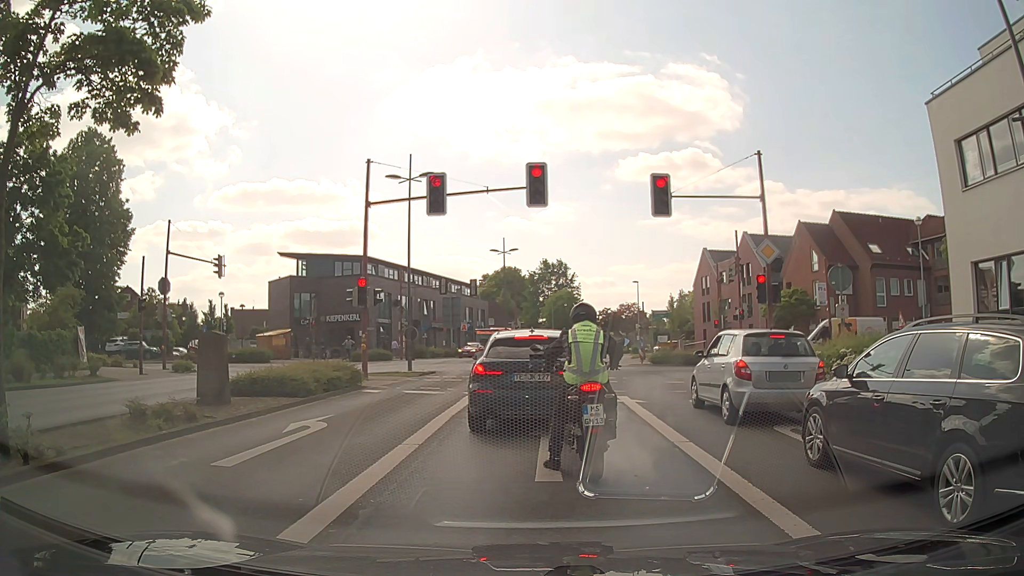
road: secondary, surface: asphalt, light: Day
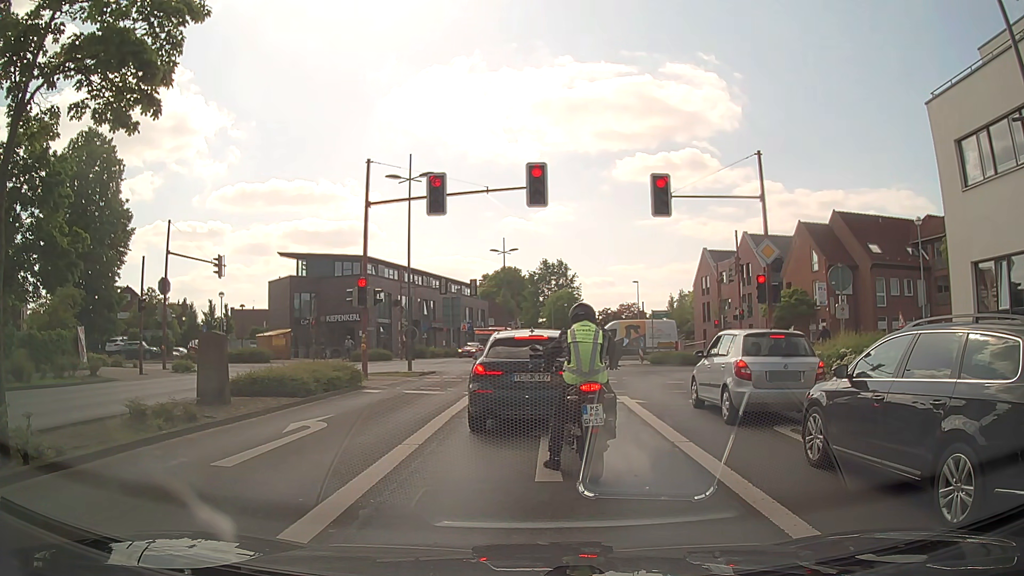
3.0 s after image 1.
(0.0, 0.0) m; 0°
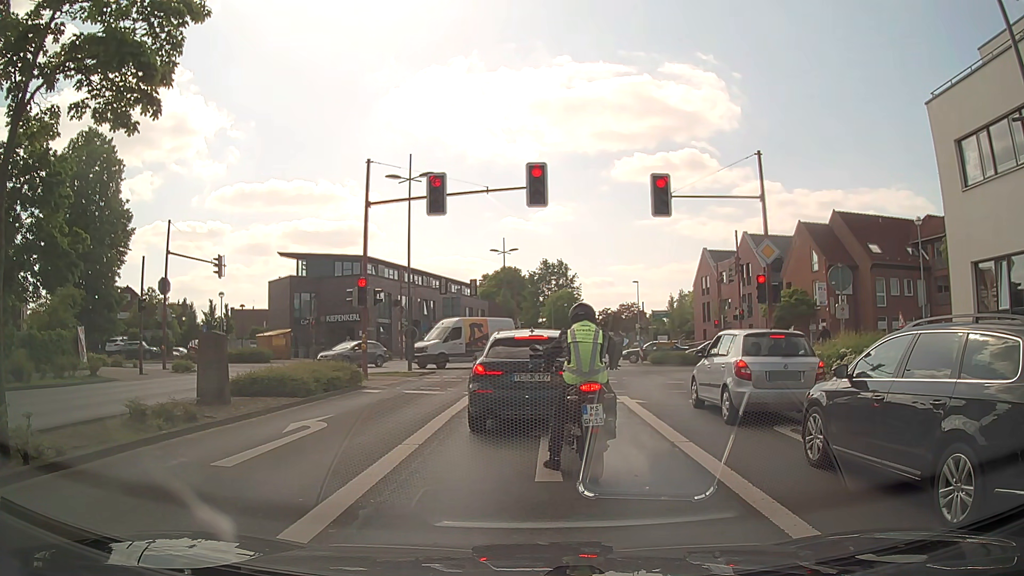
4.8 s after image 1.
(0.0, 0.0) m; 0°
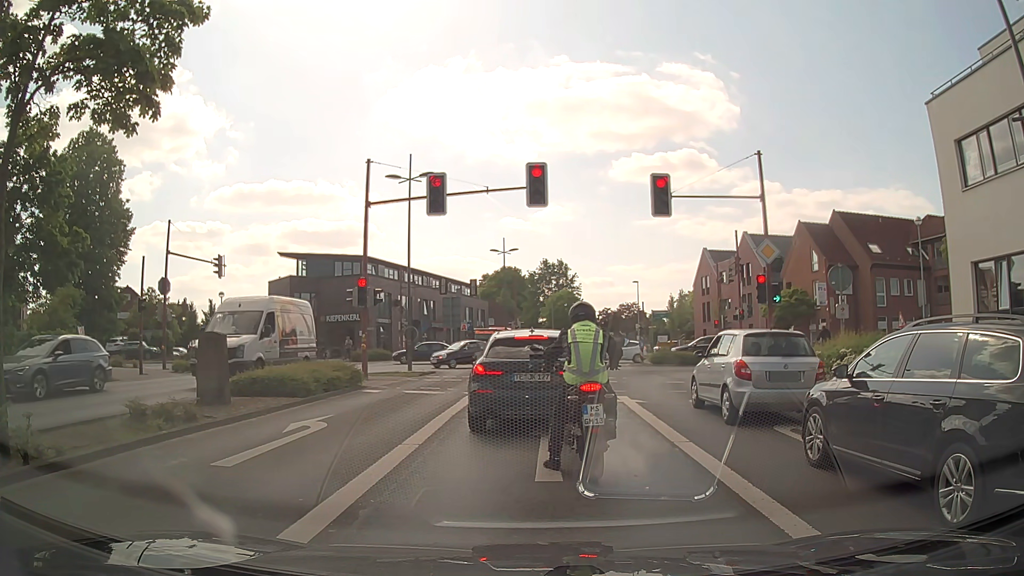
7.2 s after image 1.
(0.0, 0.0) m; 0°
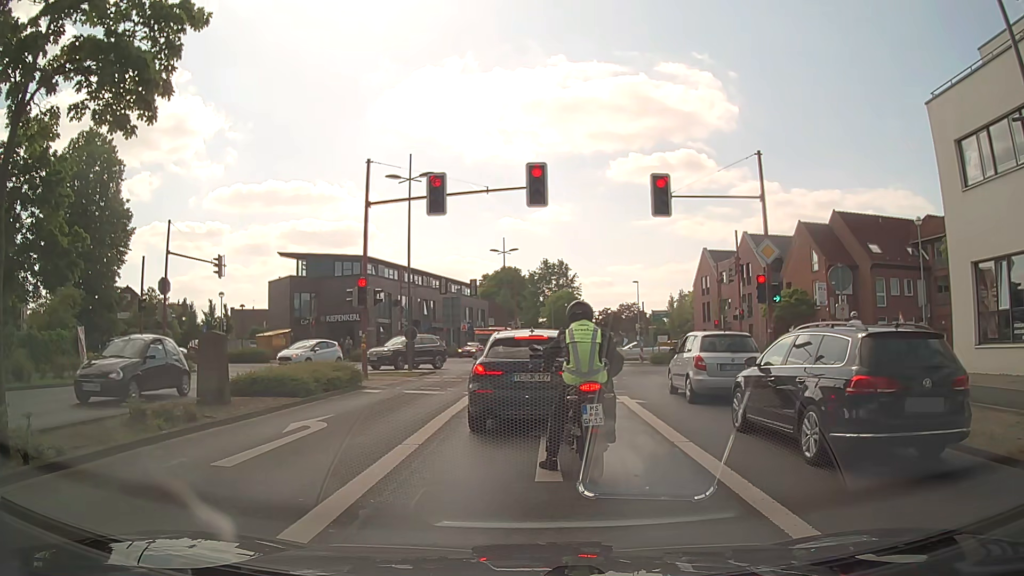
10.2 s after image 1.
(0.0, 0.0) m; 0°
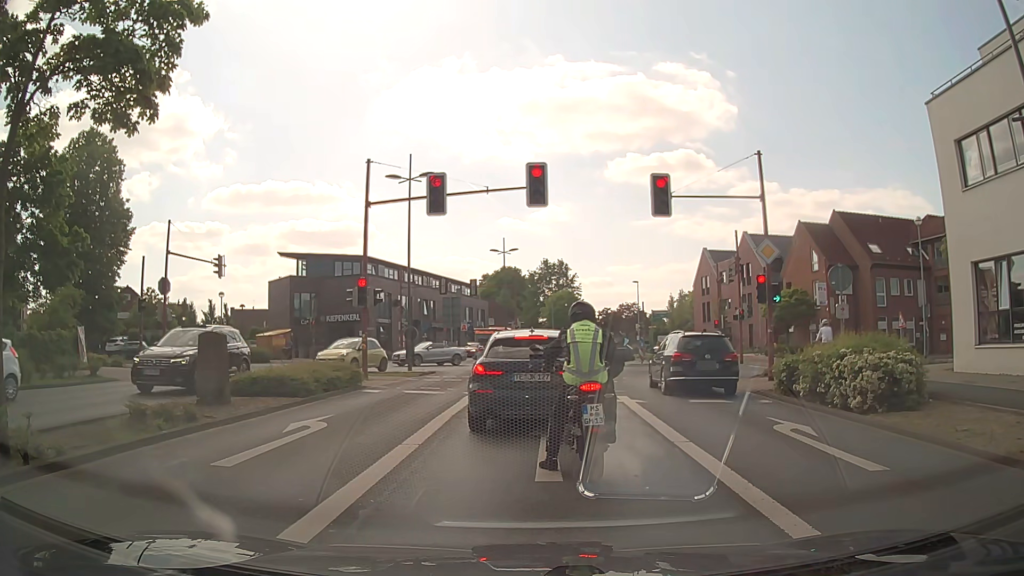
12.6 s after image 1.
(0.0, 0.0) m; 0°
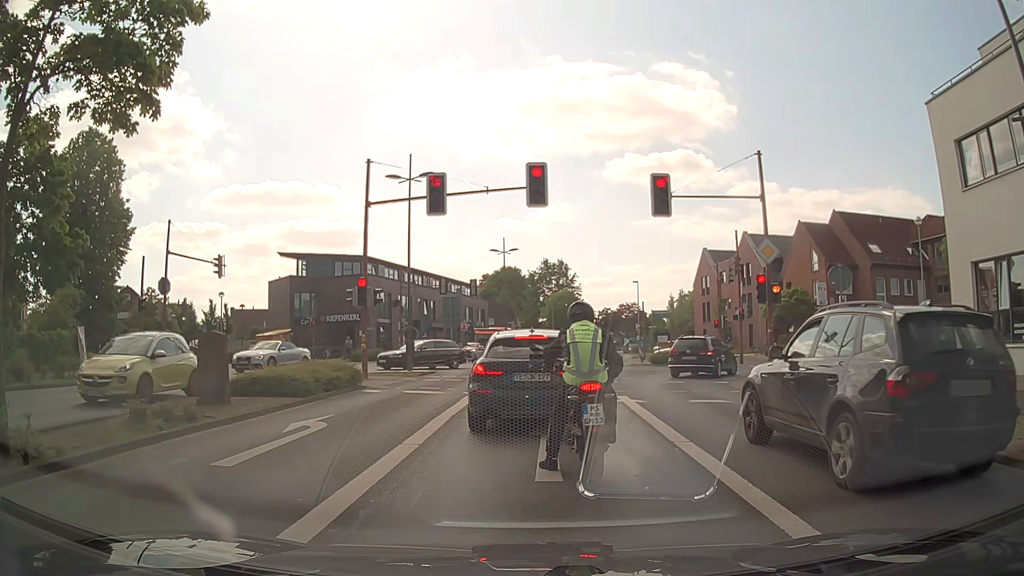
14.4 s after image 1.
(0.0, 0.0) m; 0°
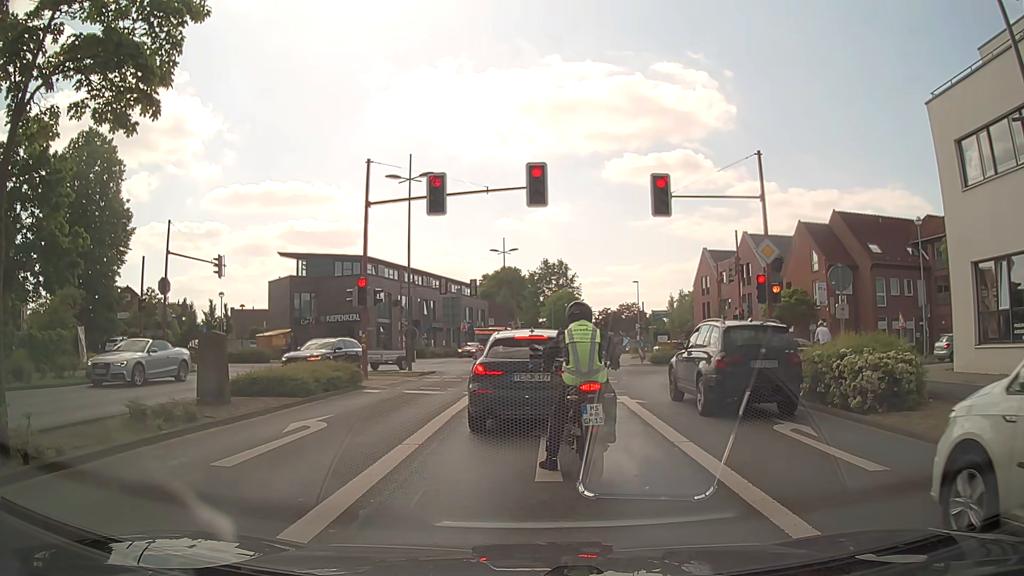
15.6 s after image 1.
(0.0, 0.0) m; 0°
(0, +10) (+1, +20) (+1, +30) (+2, +40) (+3, +50) (+4, +60) (+6, +70) (+8, +80) (+9, +89) (+11, +99) m
